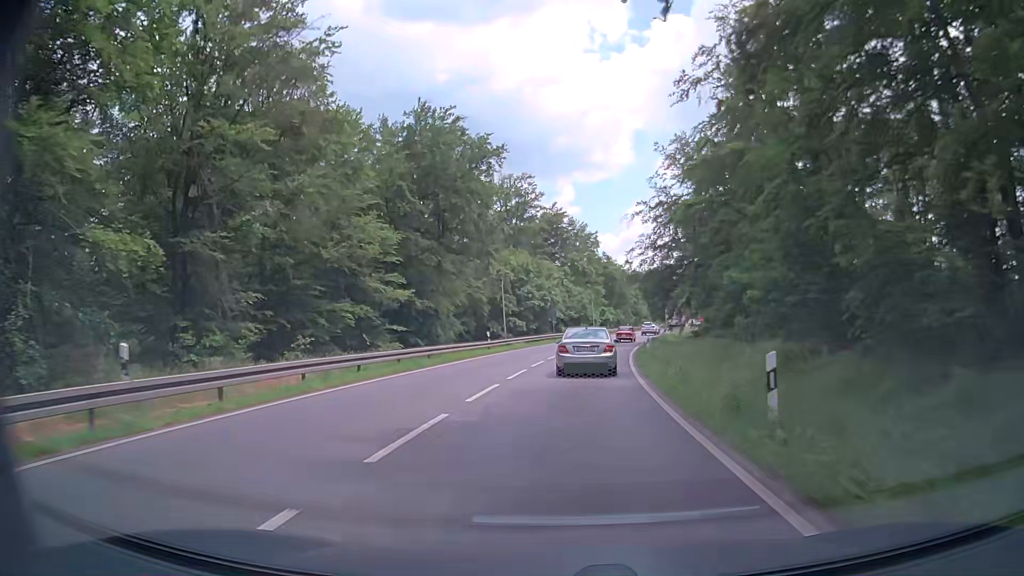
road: primary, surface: asphalt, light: Day
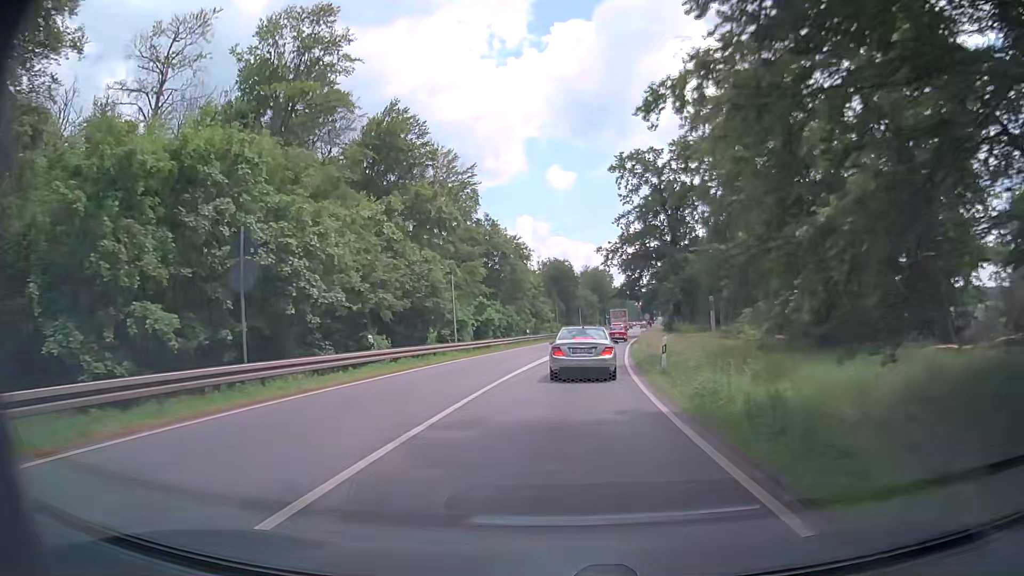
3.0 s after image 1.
(+4.9, +48.9) m; +11°
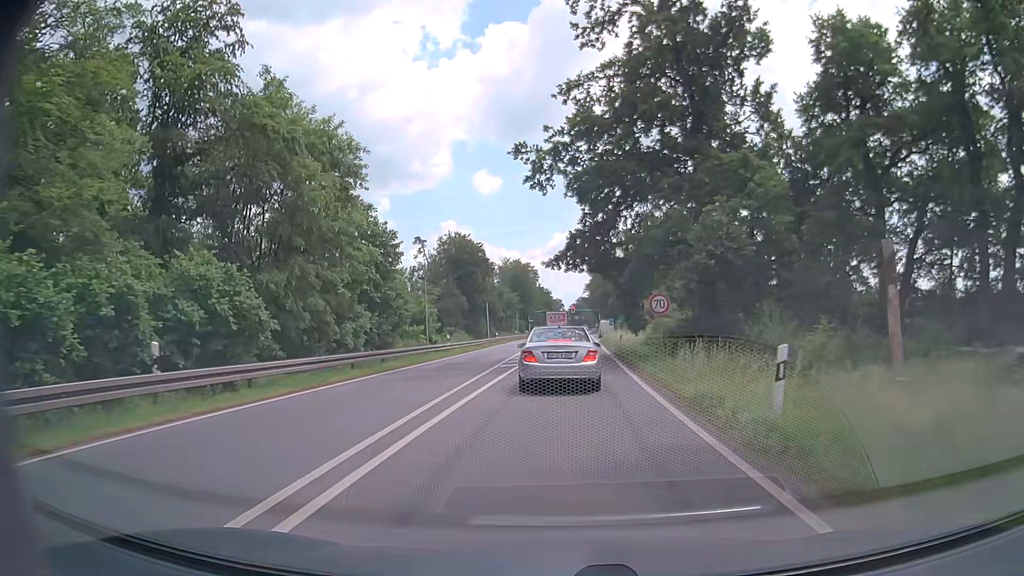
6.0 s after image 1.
(+2.9, +46.7) m; +6°
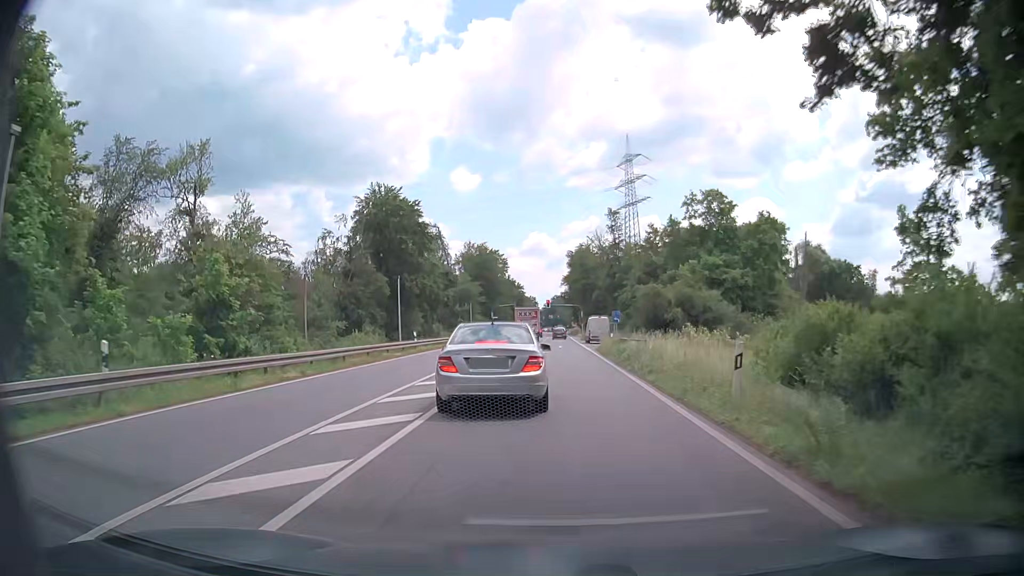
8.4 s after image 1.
(+0.8, +31.9) m; +3°
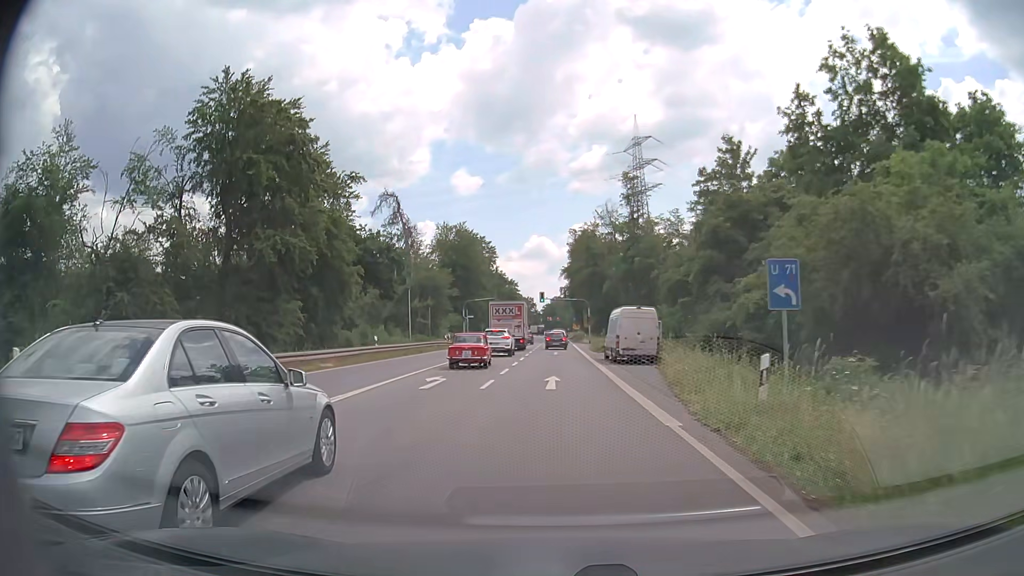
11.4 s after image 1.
(+0.1, +33.1) m; -1°
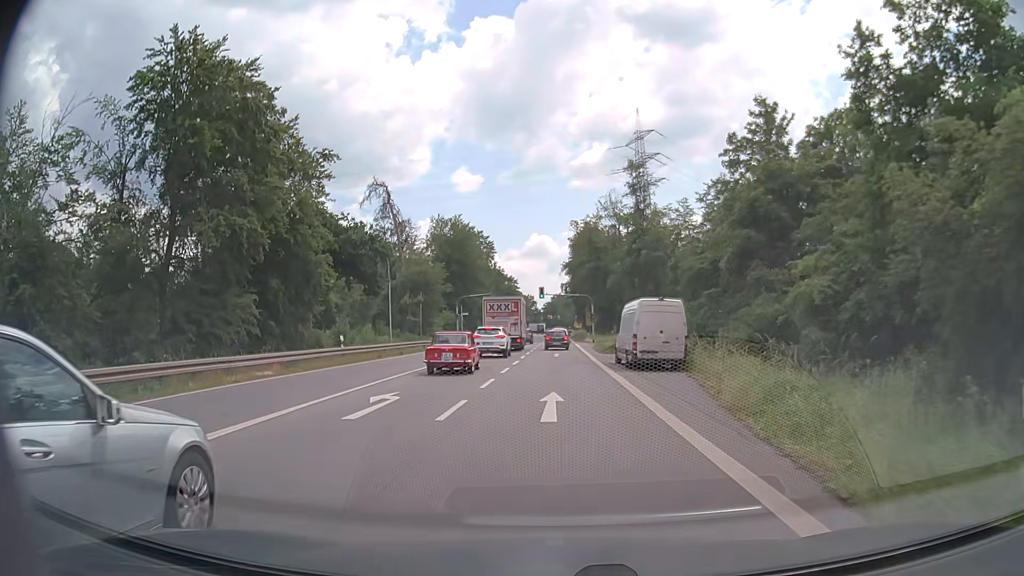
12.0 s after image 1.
(0.0, +6.2) m; 0°
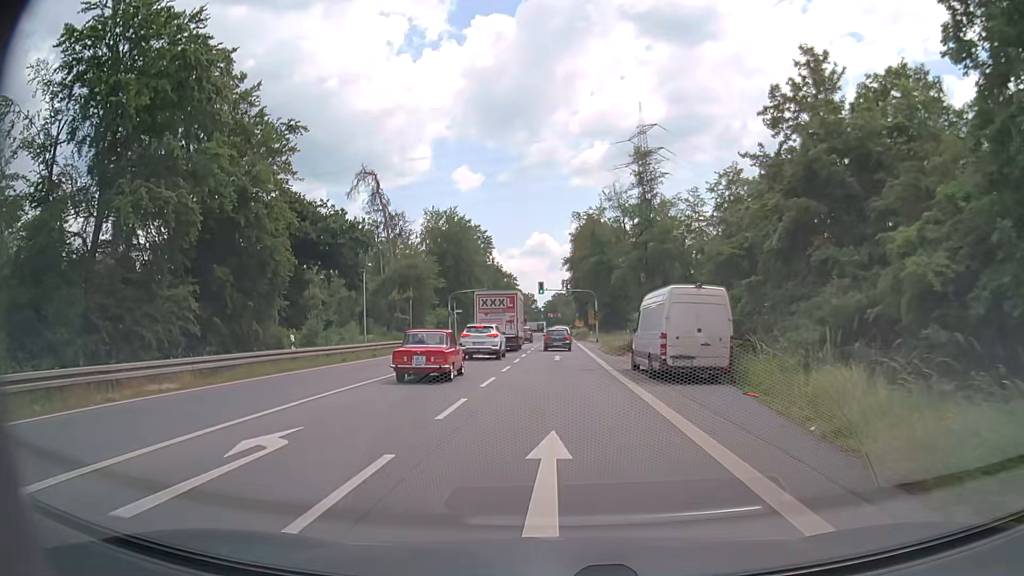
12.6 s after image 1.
(0.0, +6.2) m; 0°
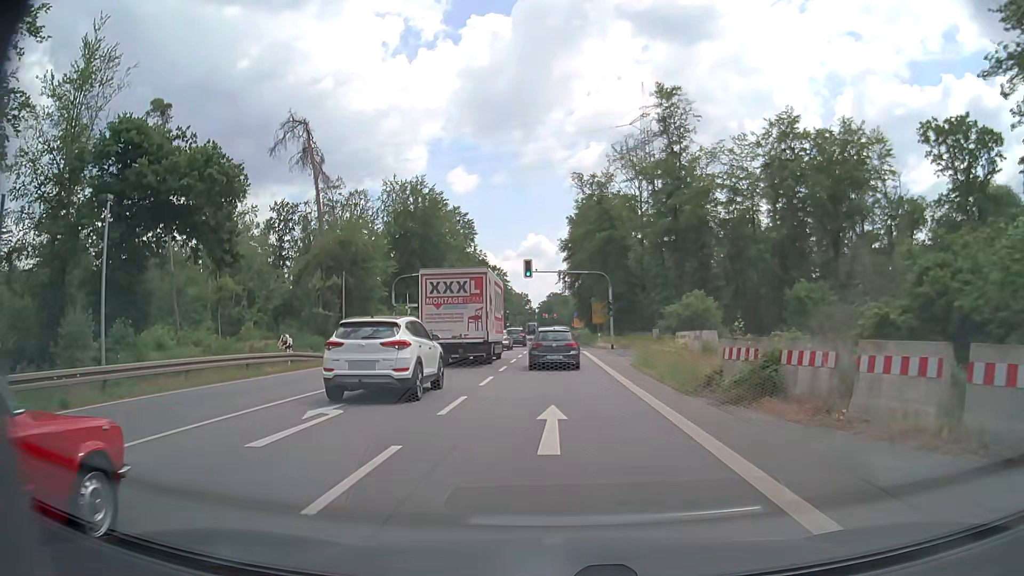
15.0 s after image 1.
(+0.1, +23.5) m; +1°
(0, +10) (0, +20) (0, +30) (0, +40) (0, +50) (0, +60) (0, +70) (0, +80) (0, +90) (0, +100) m
